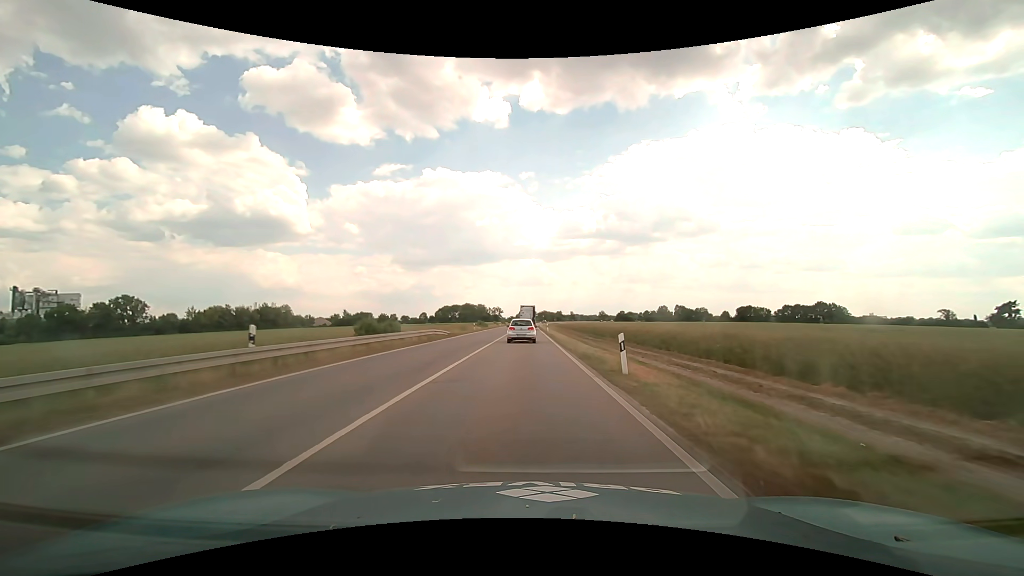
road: primary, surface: asphalt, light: Day
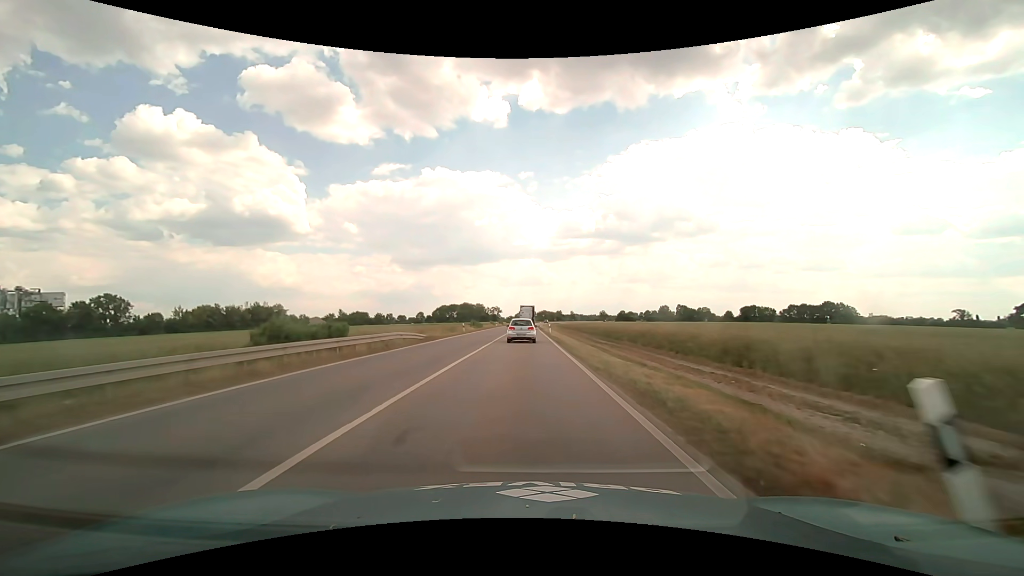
(0.0, +9.6) m; 0°
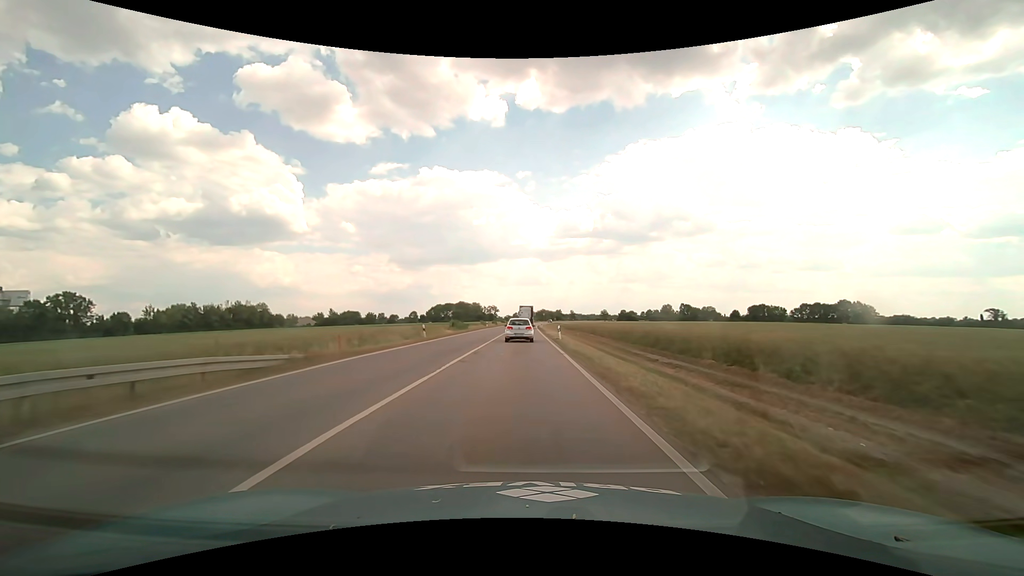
(0.0, +19.3) m; 0°
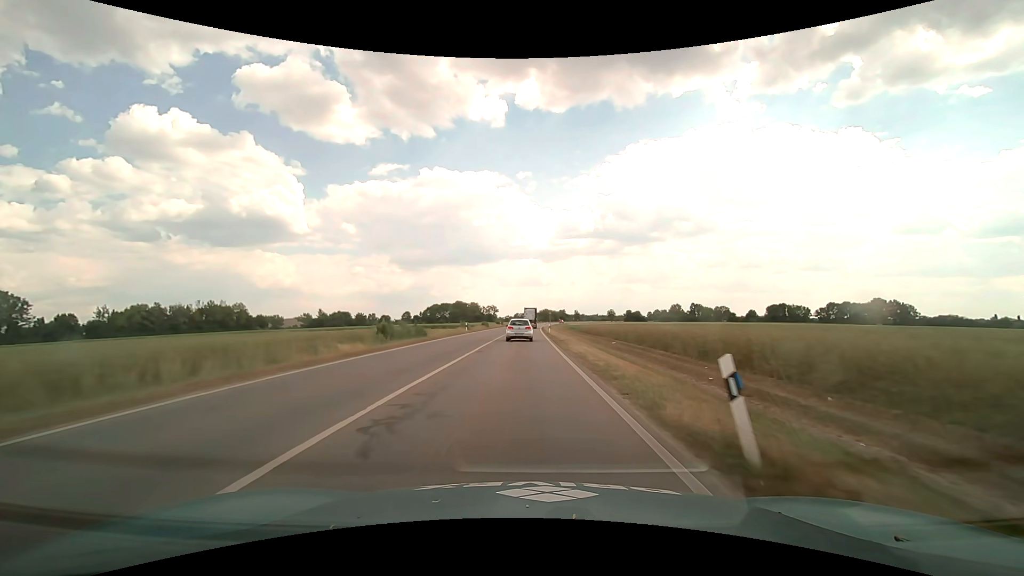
(0.0, +29.1) m; 0°
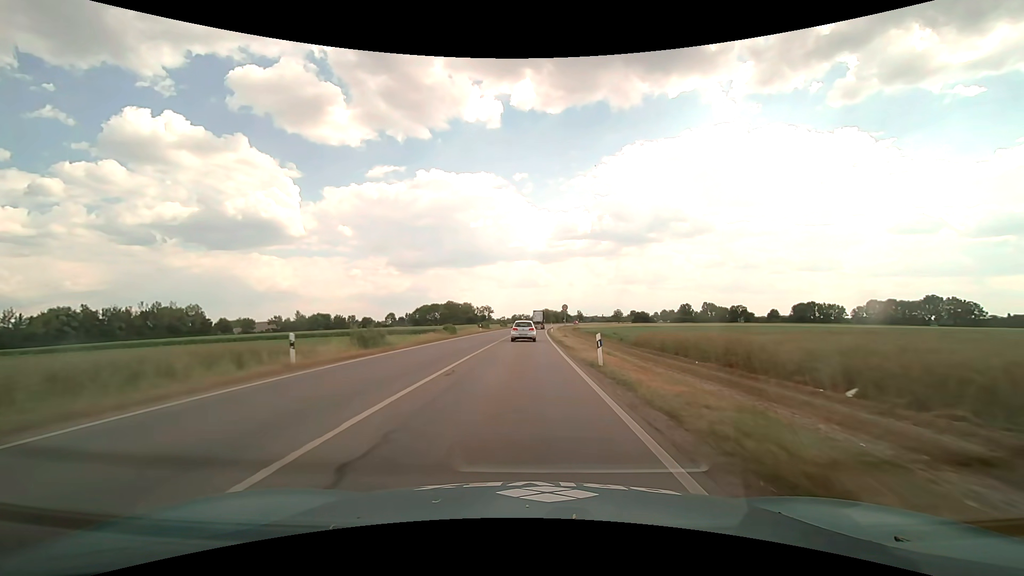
(0.0, +40.7) m; 0°
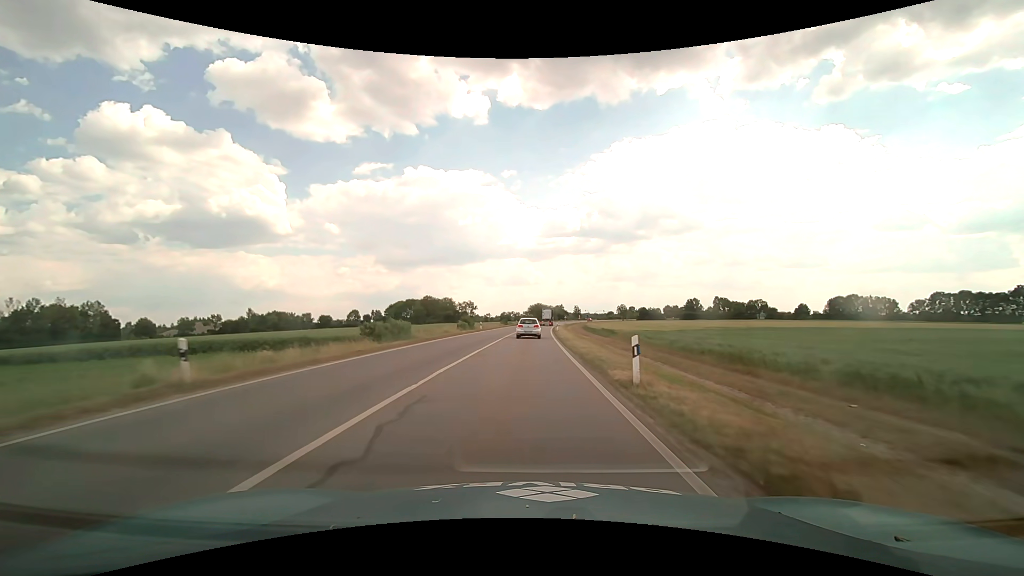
(+0.5, +55.0) m; +1°
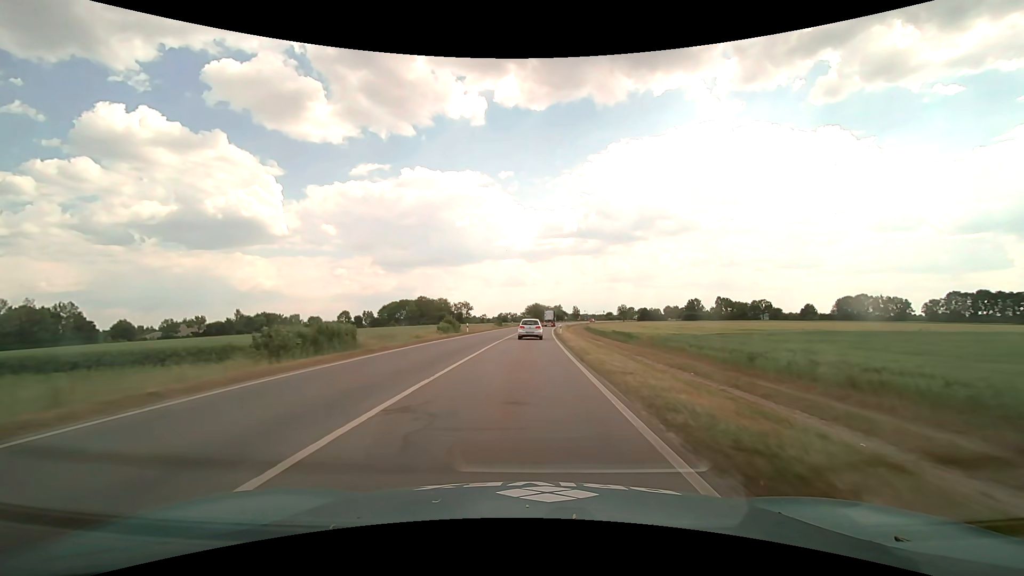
(0.0, +10.9) m; 0°
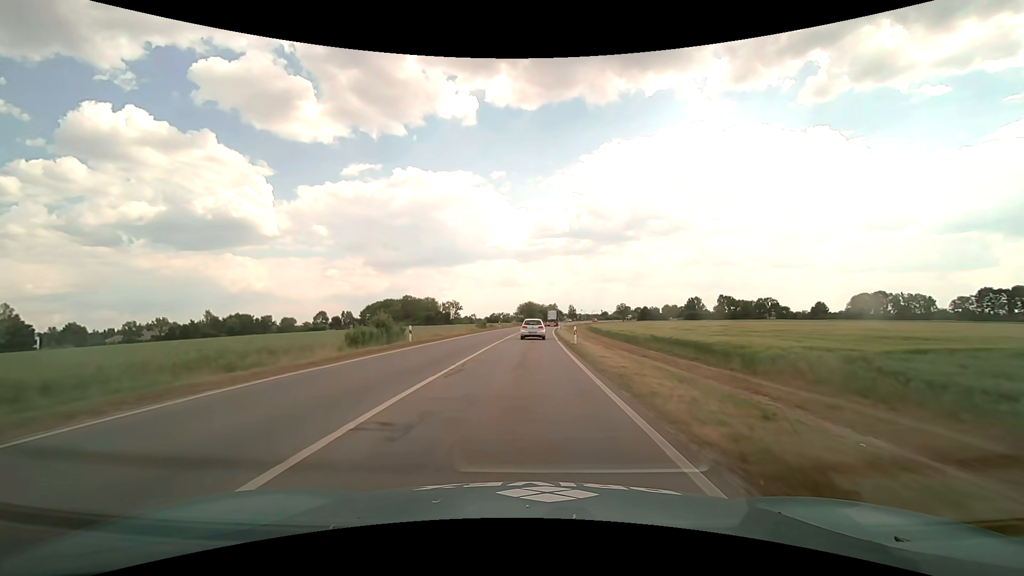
(+0.1, +21.5) m; +1°
(0, +10) (0, +20) (0, +30) (+1, +40) (+1, +50) (+1, +60) (+2, +70) (+3, +80) (+3, +90) (+4, +100) m
